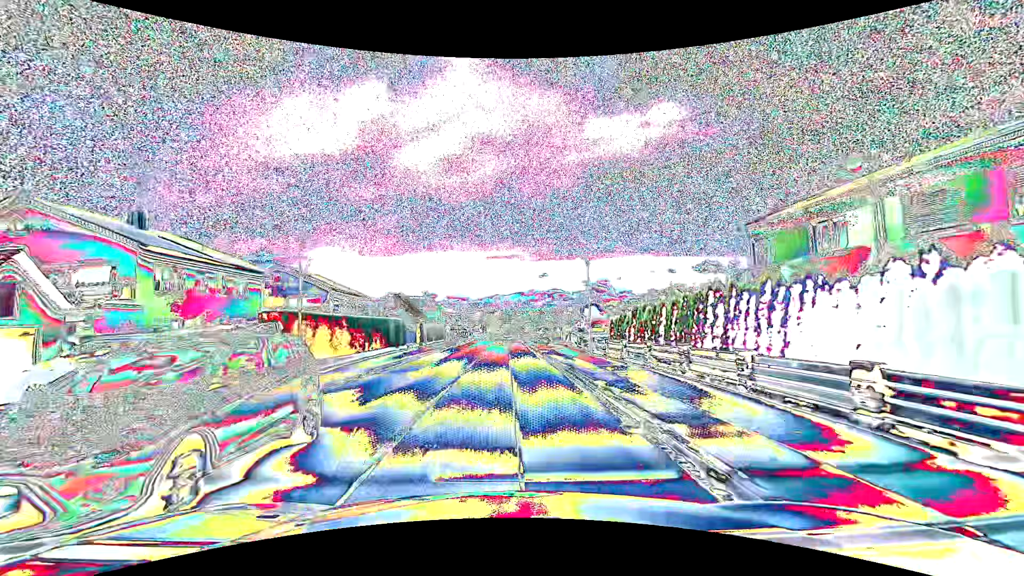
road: primary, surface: asphalt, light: Day
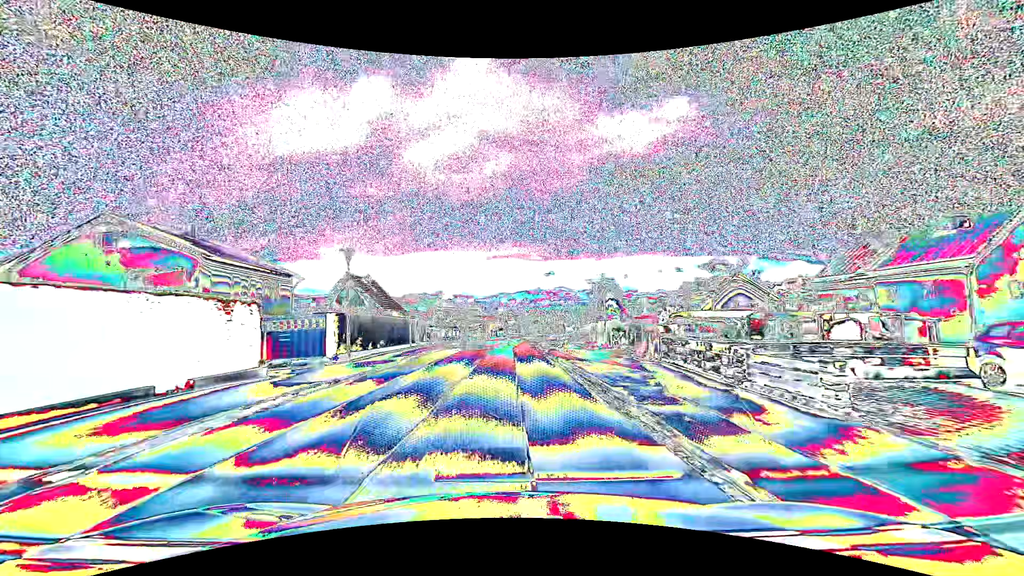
(-0.2, +23.0) m; -1°
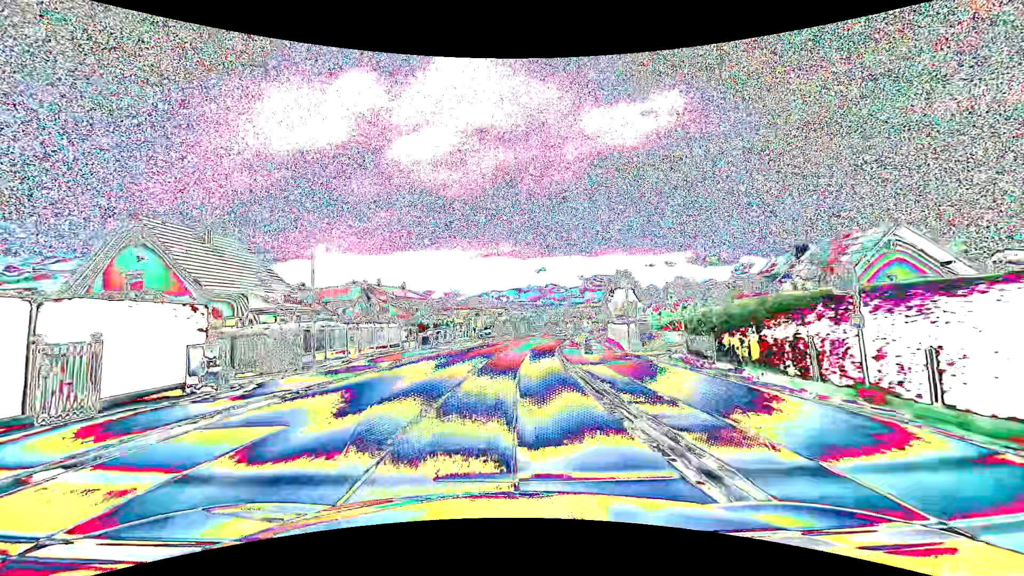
(+0.3, +30.7) m; +1°
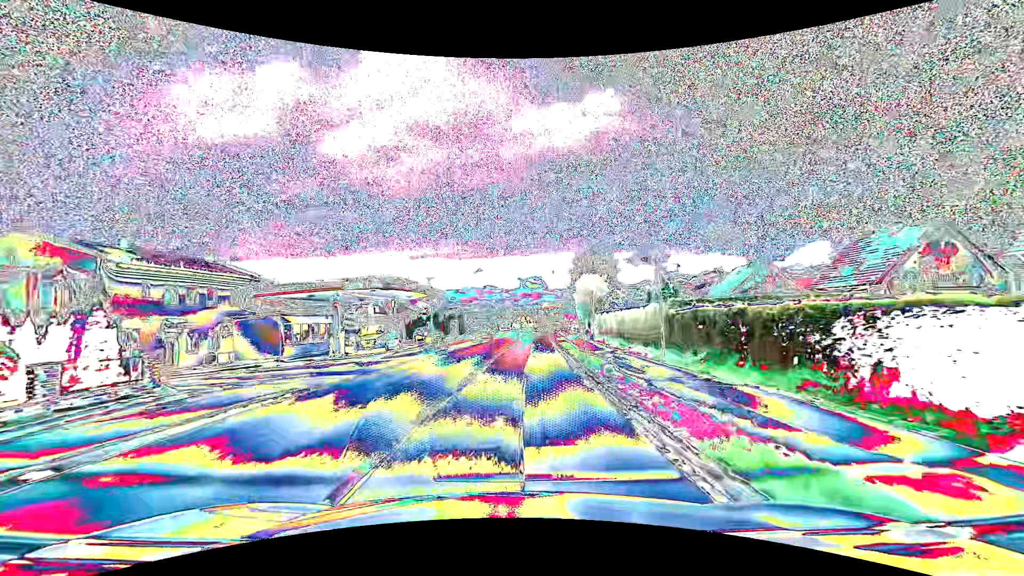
(+1.9, +38.4) m; +7°
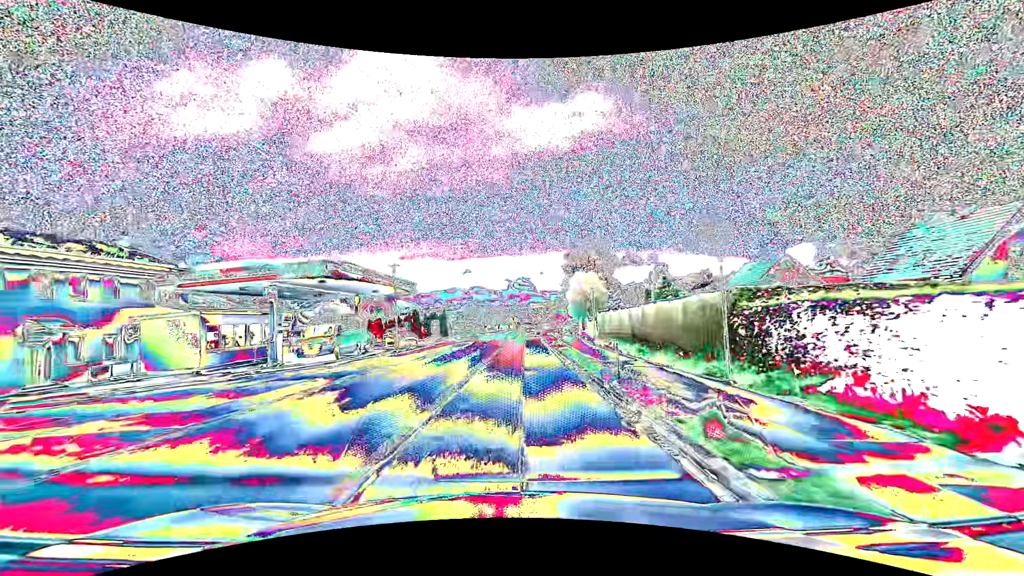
(+0.1, +7.7) m; +1°
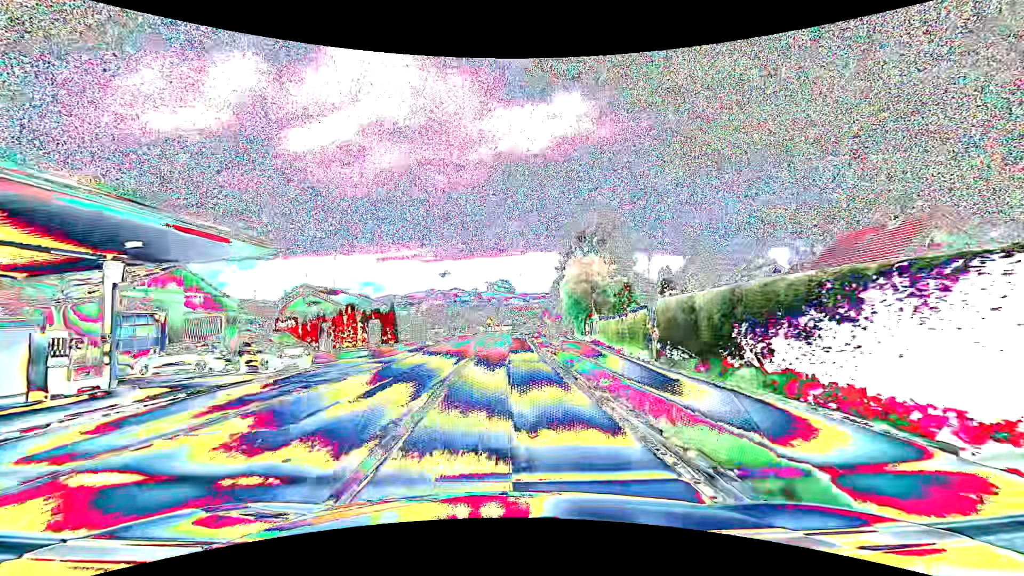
(+0.5, +22.9) m; +2°
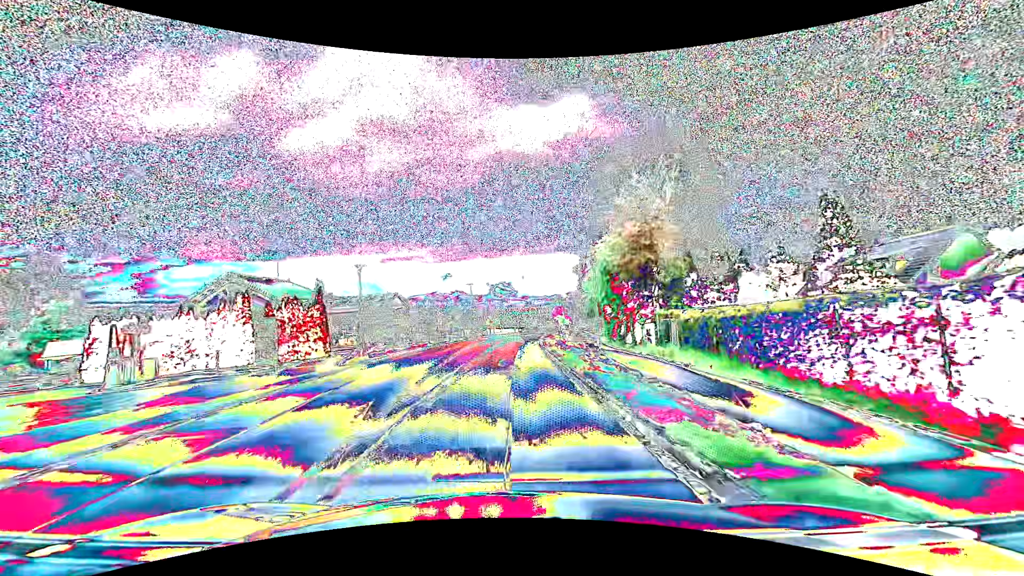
(0.0, +22.8) m; 0°
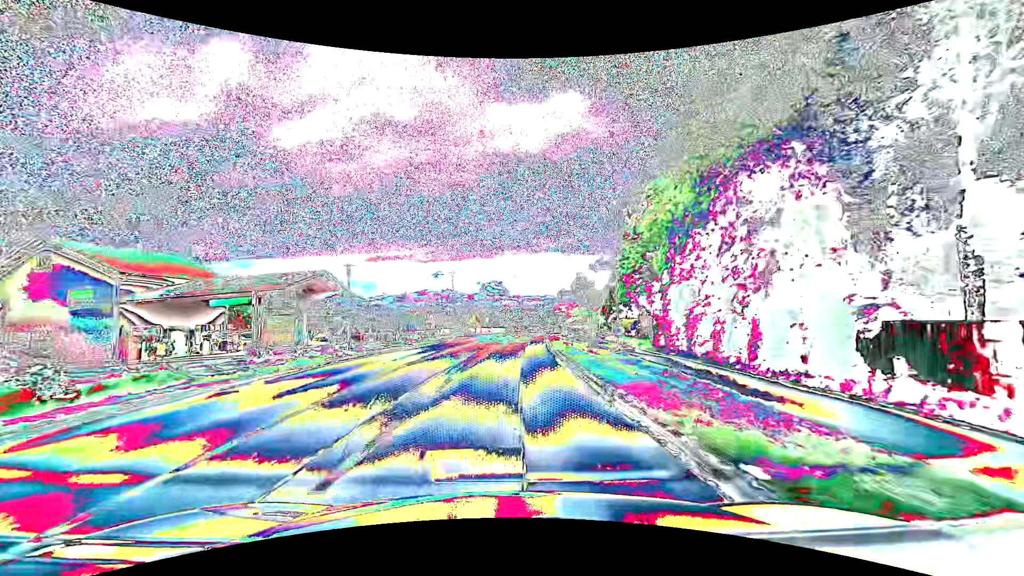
(+0.2, +22.8) m; +1°
(0, +10) (0, +20) (+1, +30) (+1, +40) (+2, +50) (+3, +60) (+3, +70) (+4, +80) (+5, +90) (+6, +100) m
